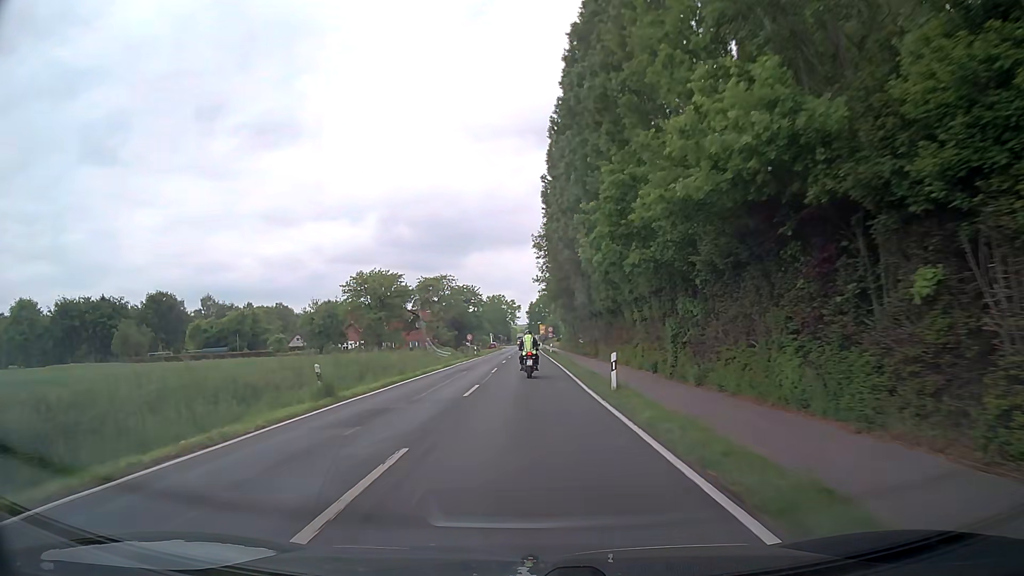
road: secondary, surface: asphalt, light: Day
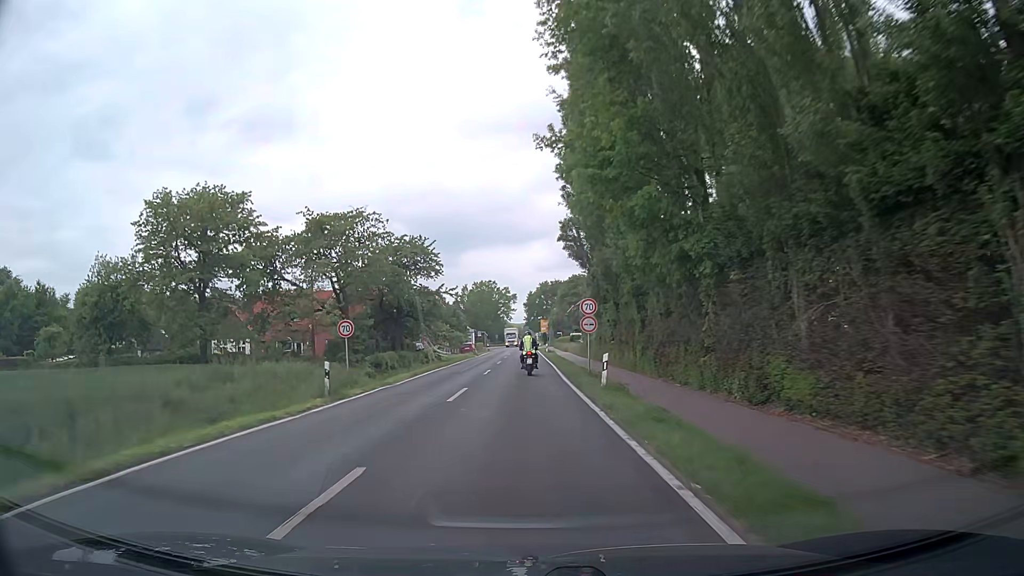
(0.0, +49.5) m; 0°
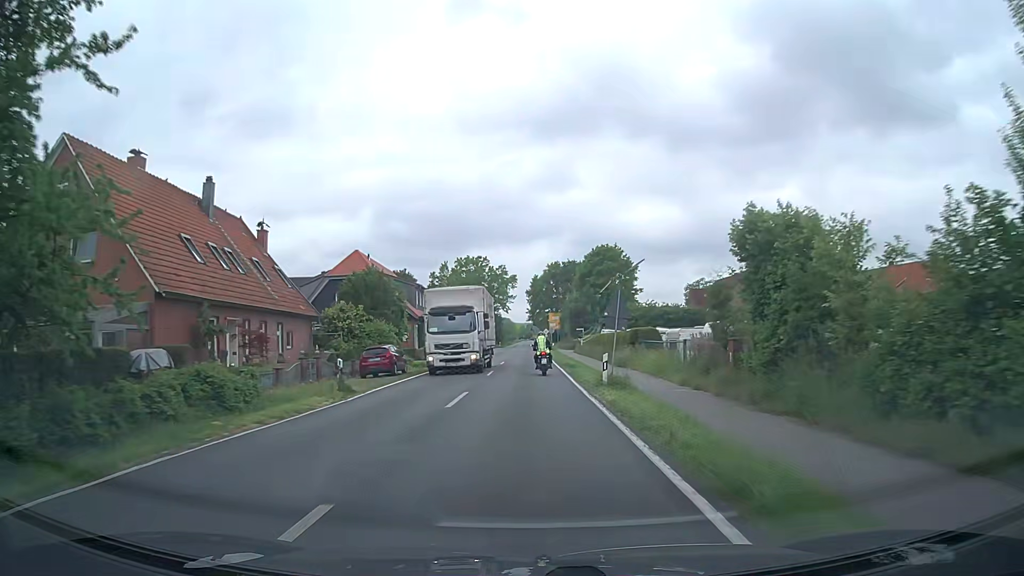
(-0.4, +49.5) m; 0°
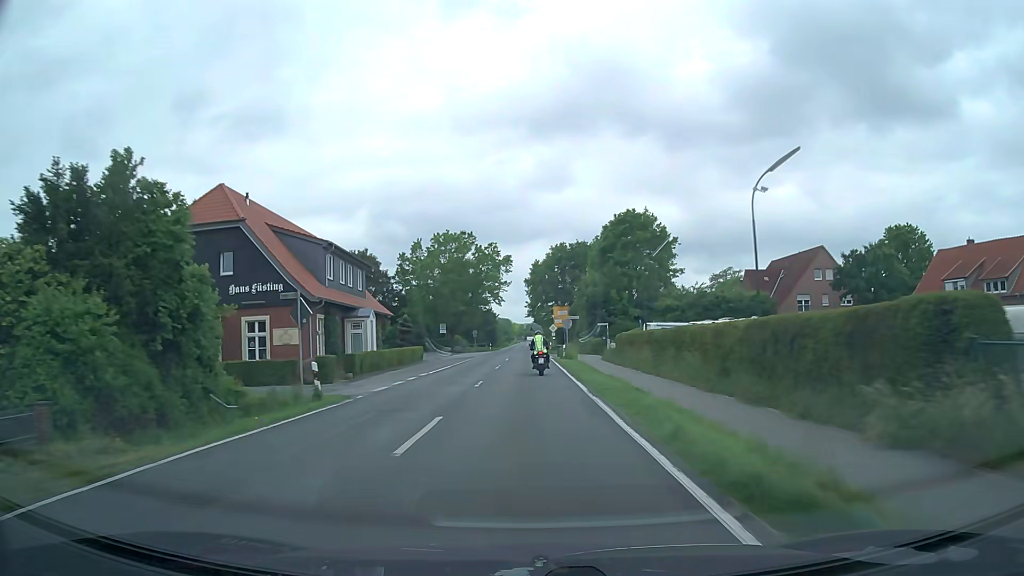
(+0.1, +29.6) m; 0°
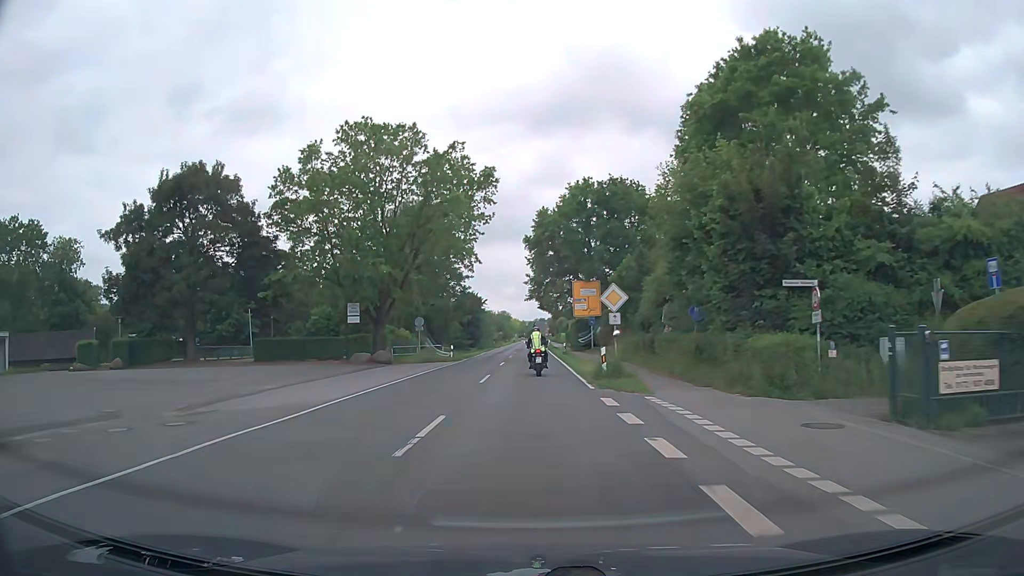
(0.0, +48.0) m; 0°
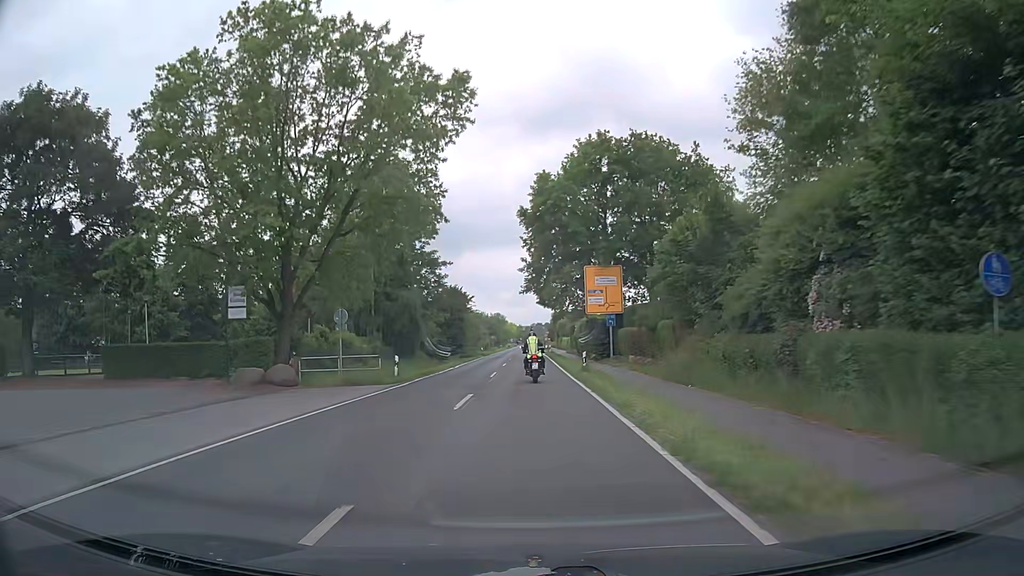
(+0.1, +18.3) m; 0°
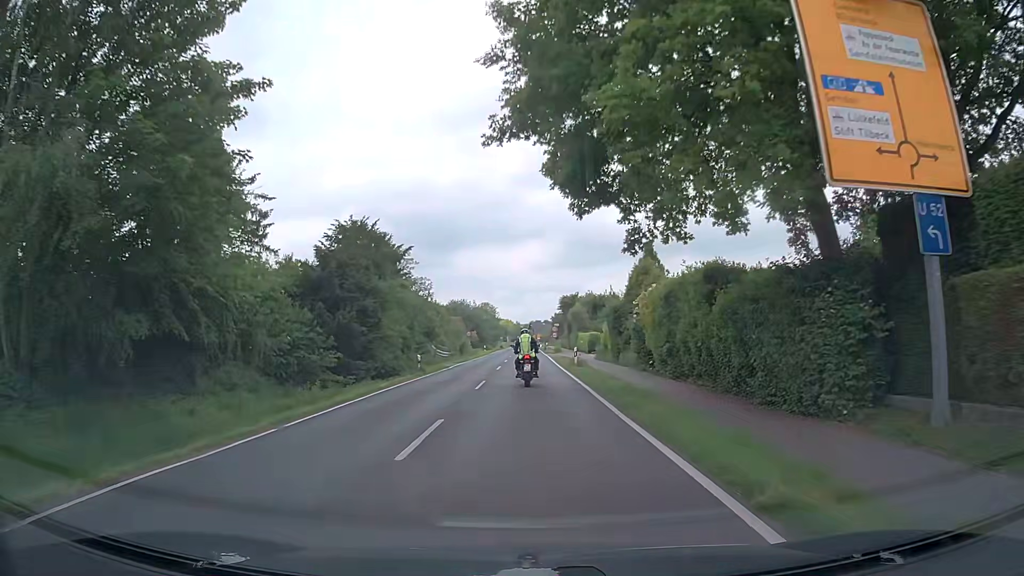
(+0.3, +41.4) m; +1°
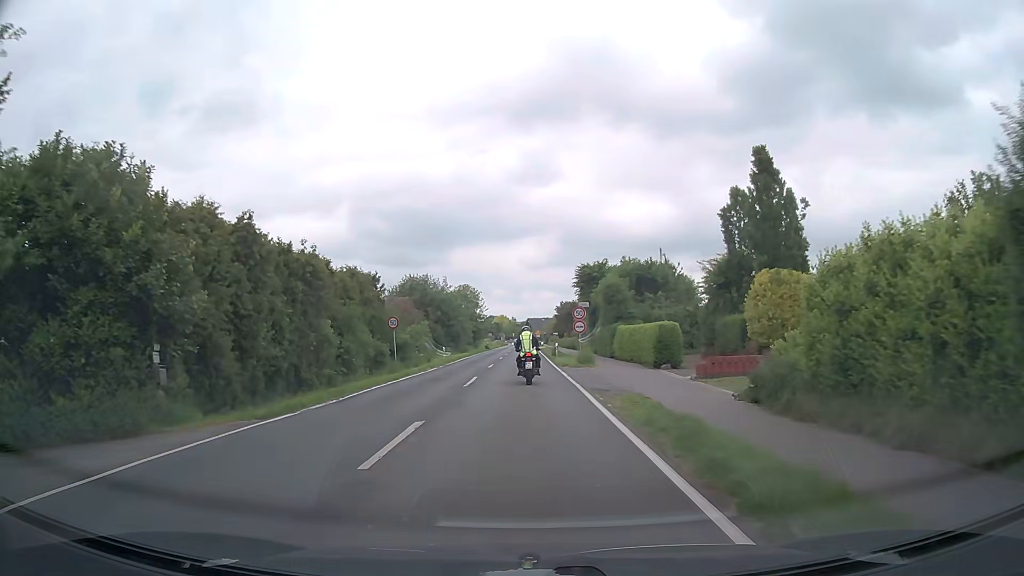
(0.0, +36.7) m; 0°
(0, +10) (0, +20) (0, +30) (0, +40) (0, +50) (0, +60) (0, +70) (0, +80) (0, +90) (0, +100) m
